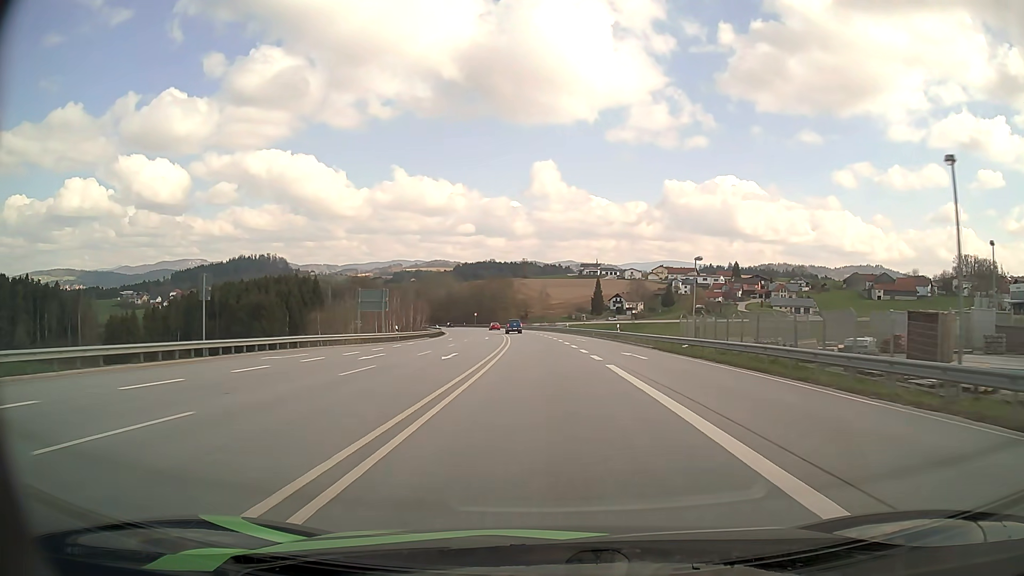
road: primary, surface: asphalt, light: Day
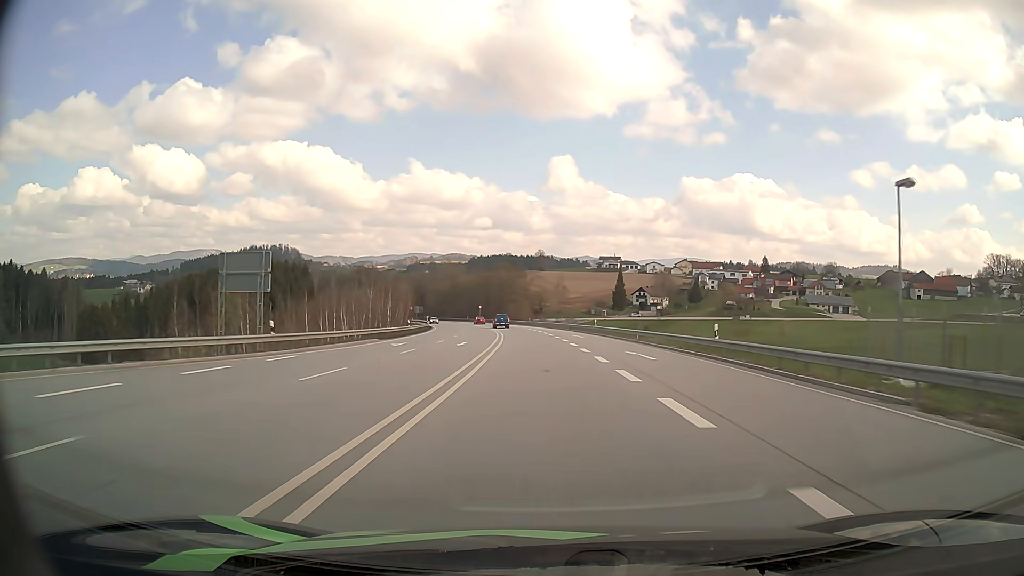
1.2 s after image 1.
(-0.2, +27.2) m; -1°
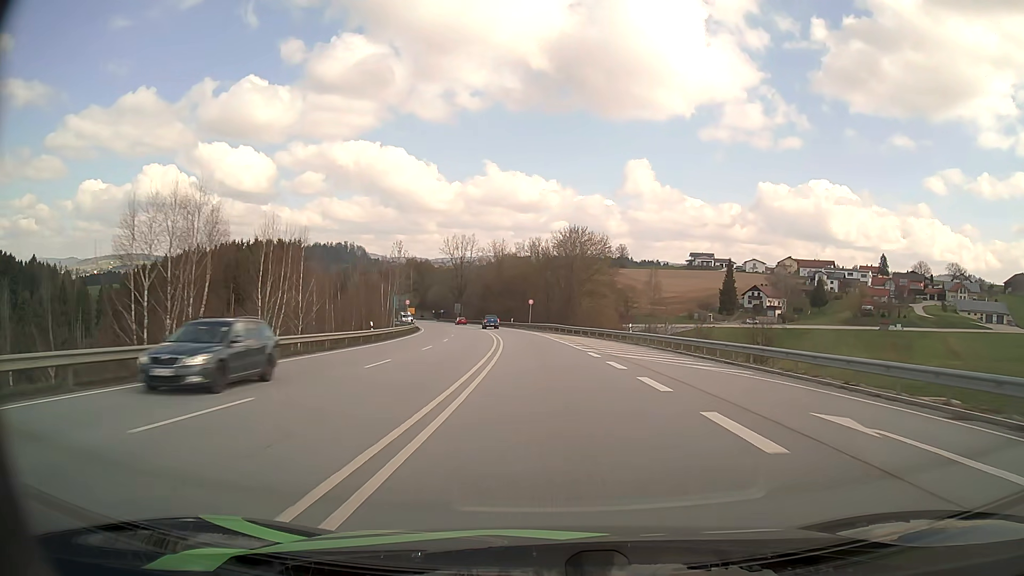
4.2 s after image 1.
(-3.3, +67.5) m; -6°
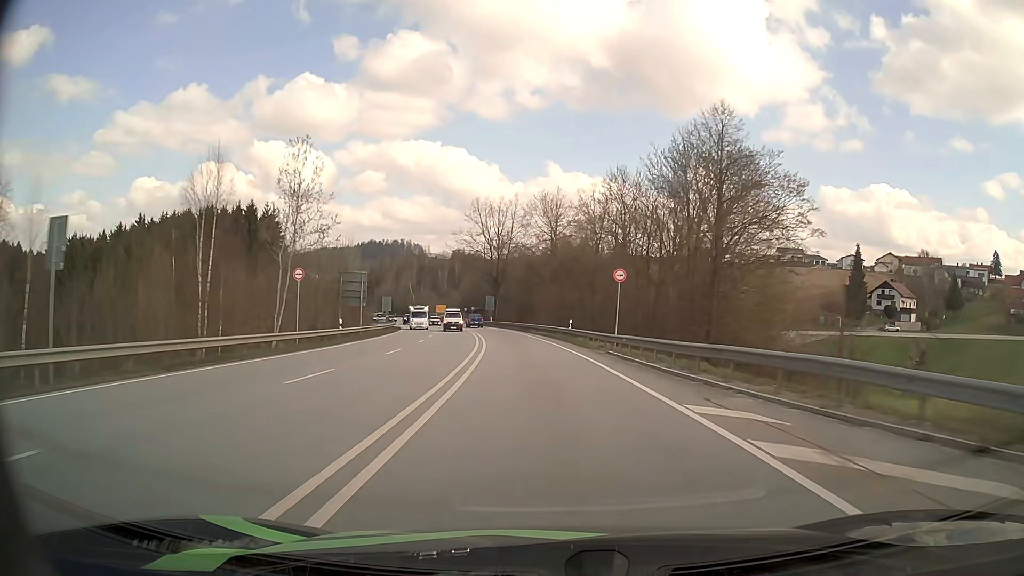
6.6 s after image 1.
(-2.5, +54.0) m; -5°
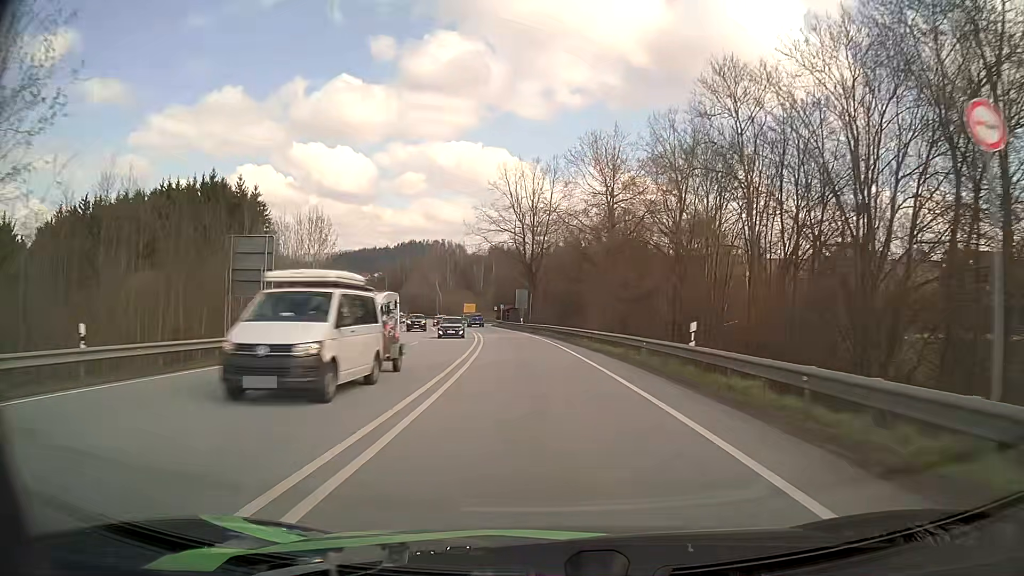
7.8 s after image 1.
(-0.8, +26.6) m; -4°
